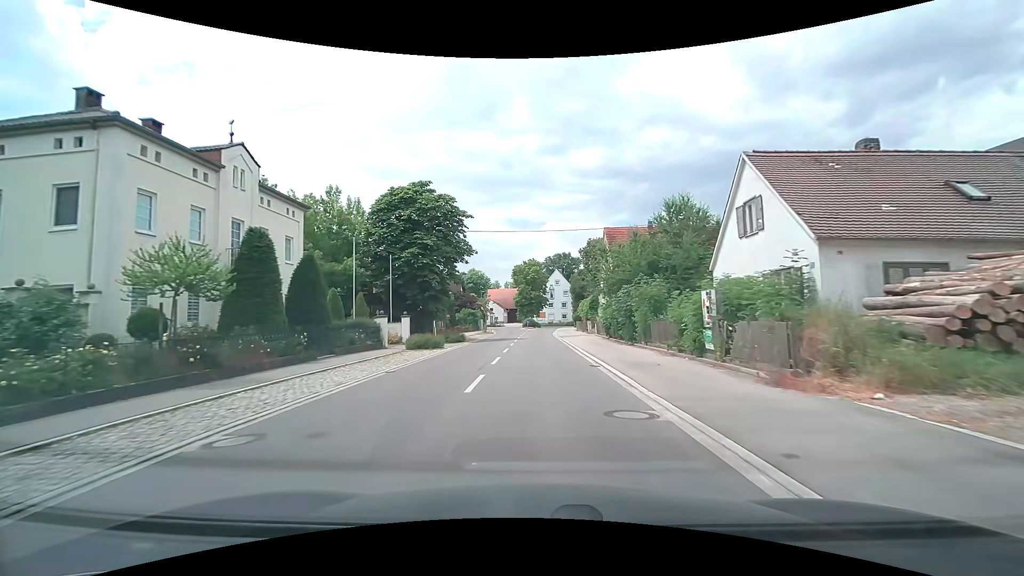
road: tertiary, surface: asphalt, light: Day
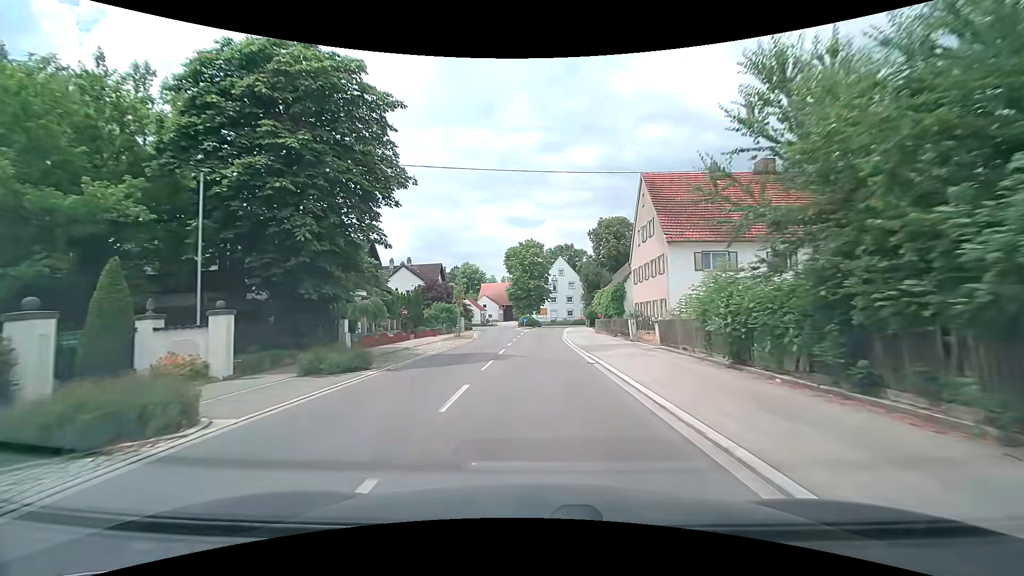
(+0.1, +20.2) m; 0°
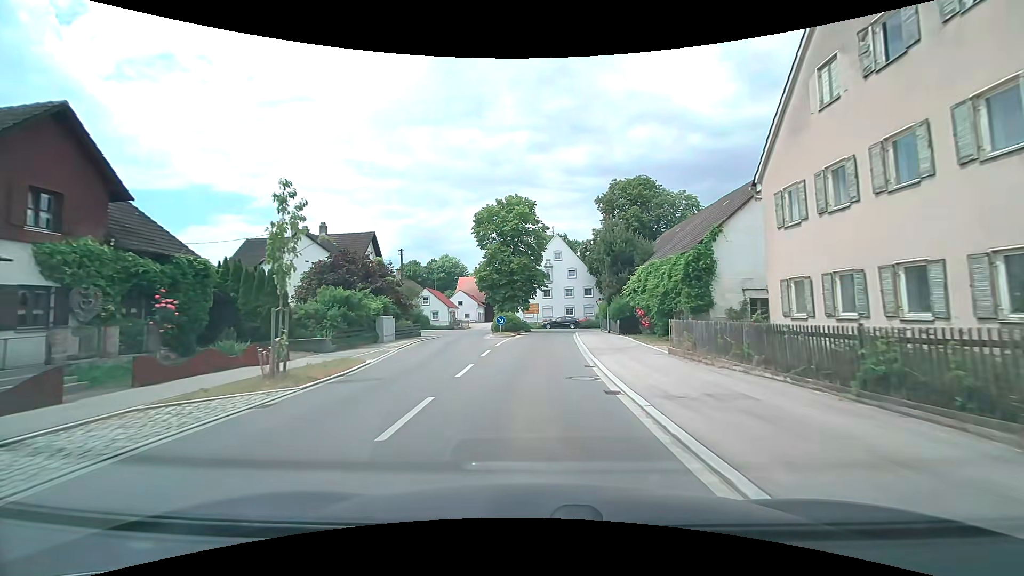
(+0.3, +25.7) m; +2°
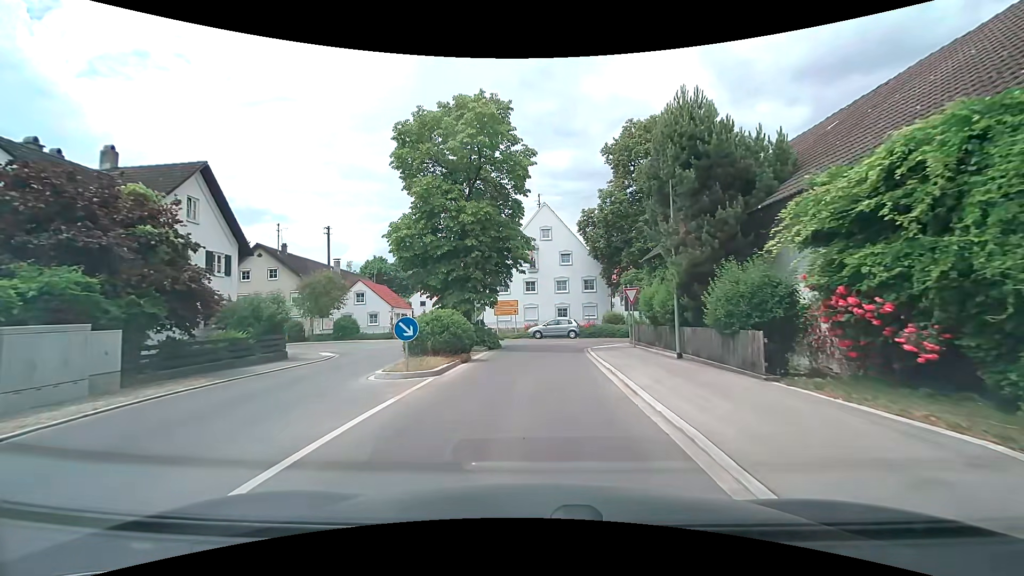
(+0.3, +20.9) m; +1°
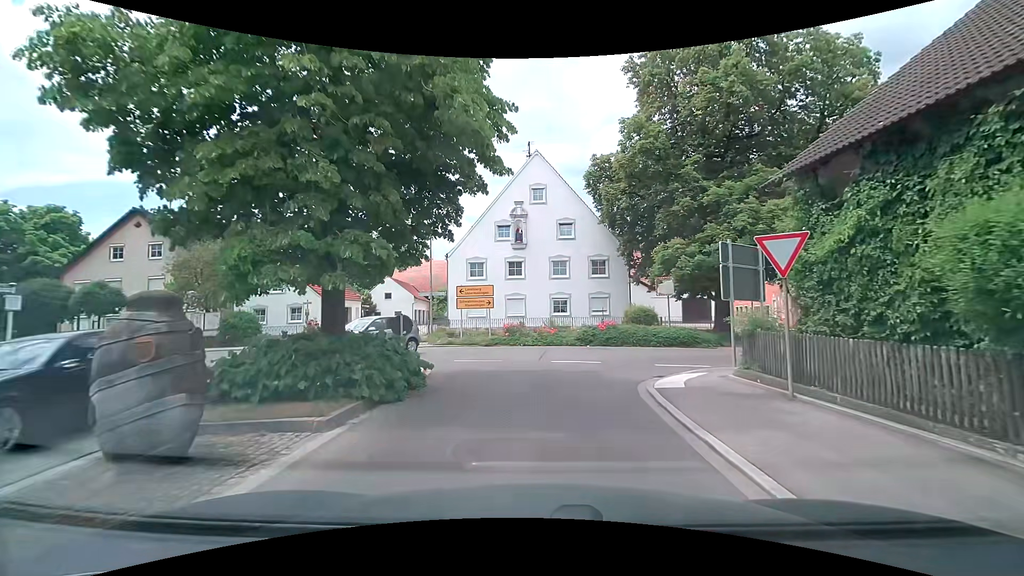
(+0.3, +14.5) m; +2°
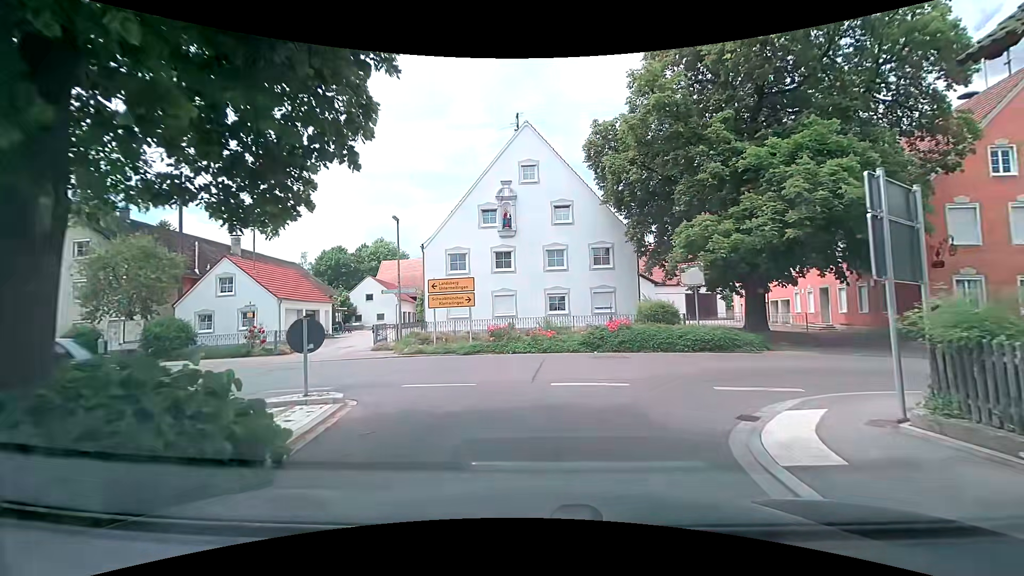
(0.0, +5.2) m; +1°
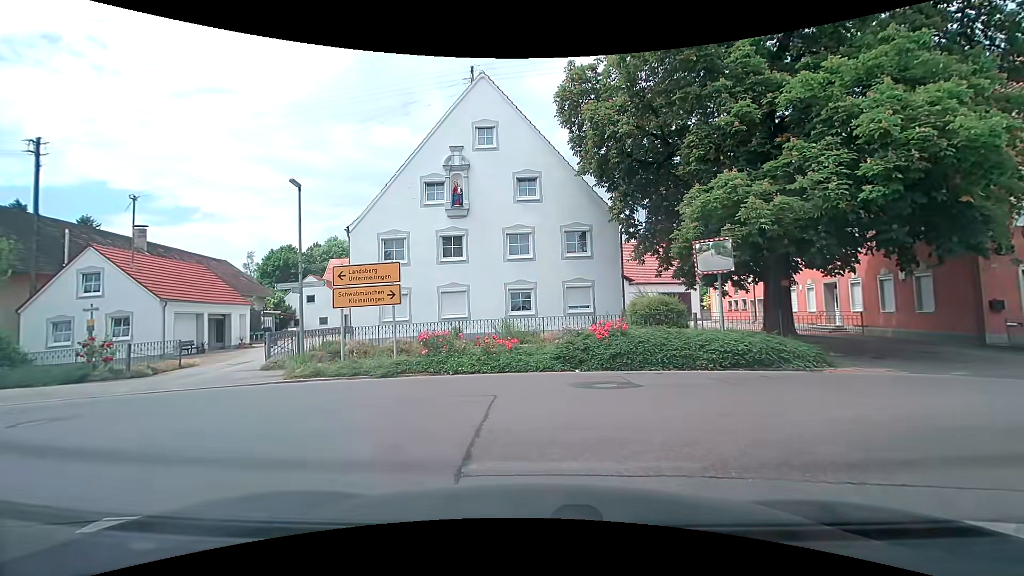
(+0.1, +6.1) m; +6°
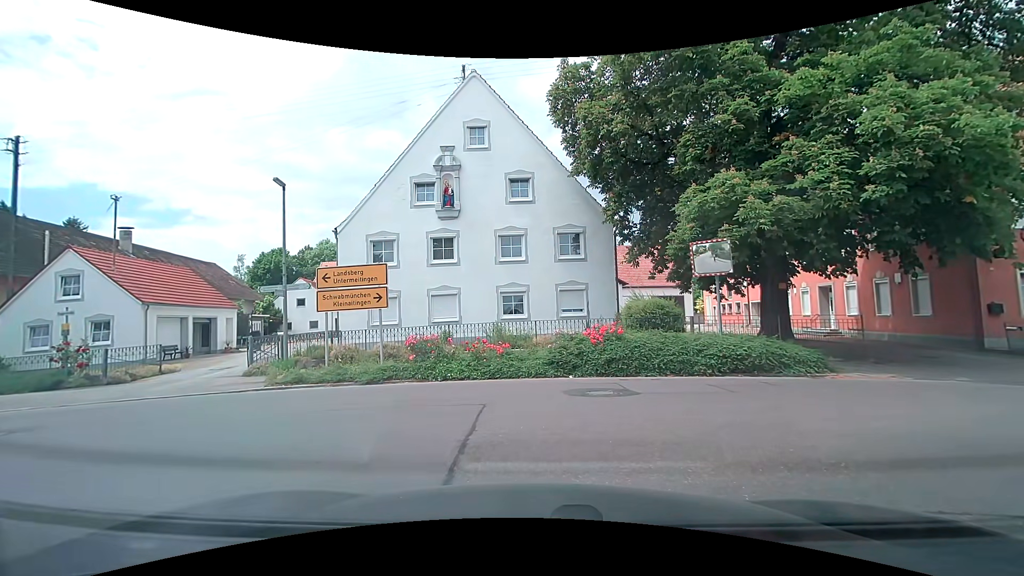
(0.0, +0.5) m; 0°
